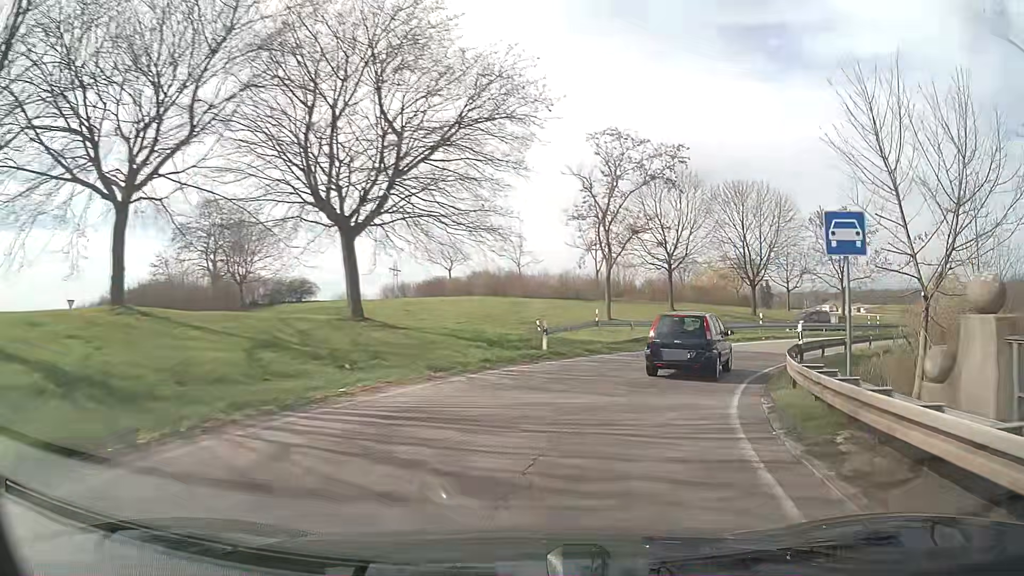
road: trunk_link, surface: asphalt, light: Day
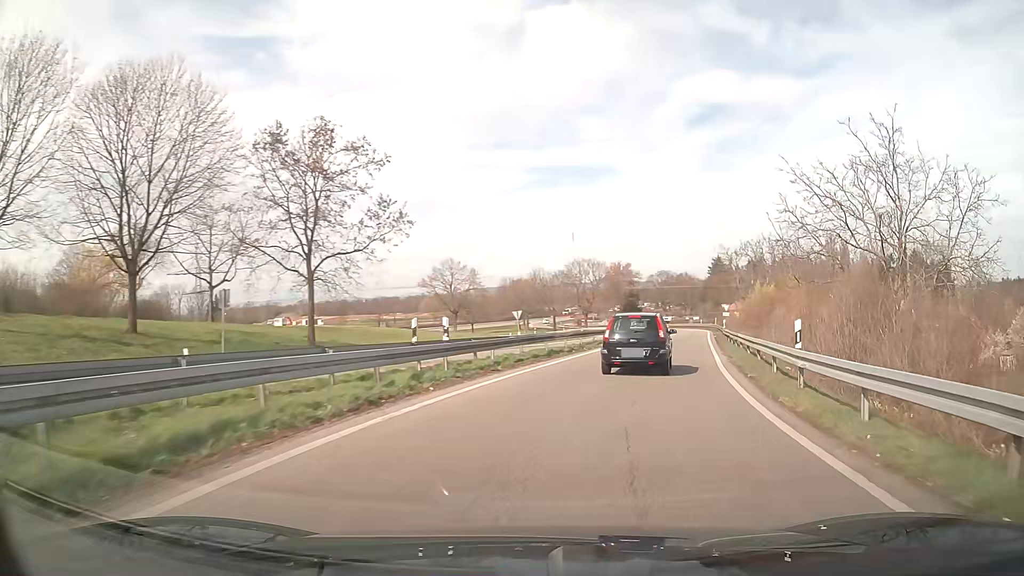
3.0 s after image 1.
(+14.2, +32.1) m; +48°
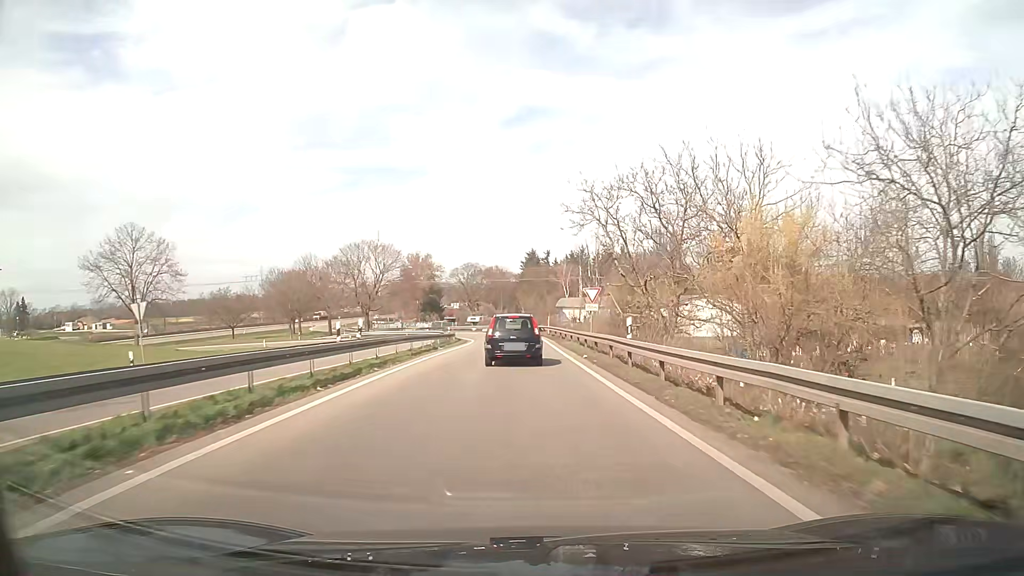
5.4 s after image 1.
(+5.7, +31.0) m; +16°
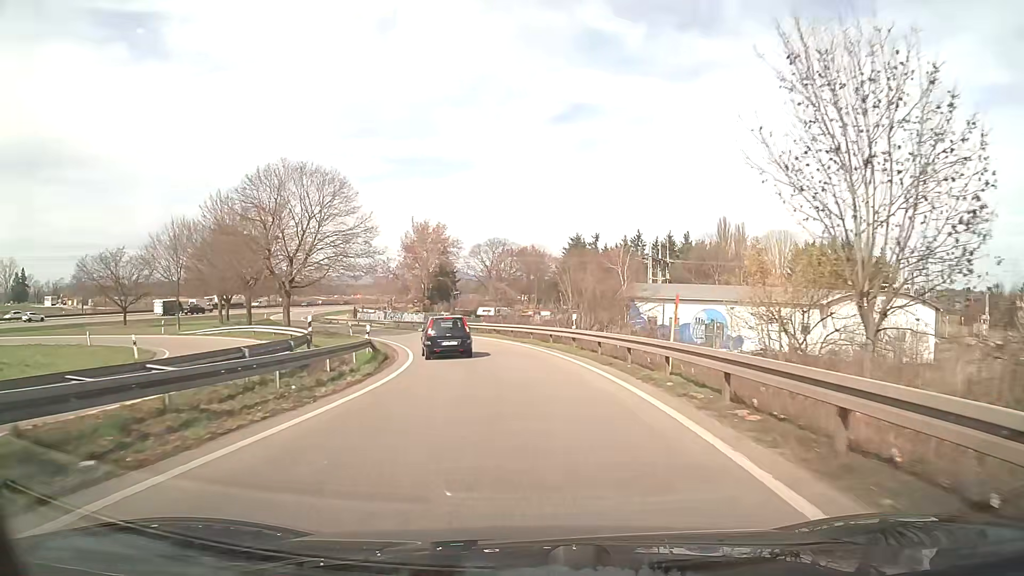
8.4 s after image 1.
(-0.8, +44.0) m; -3°
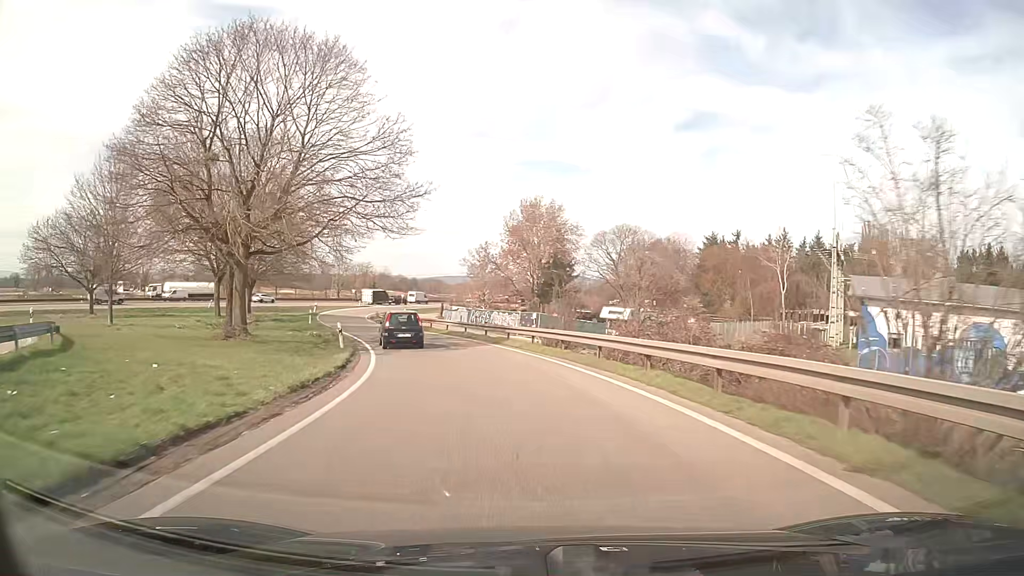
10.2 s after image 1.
(-1.8, +26.7) m; -10°
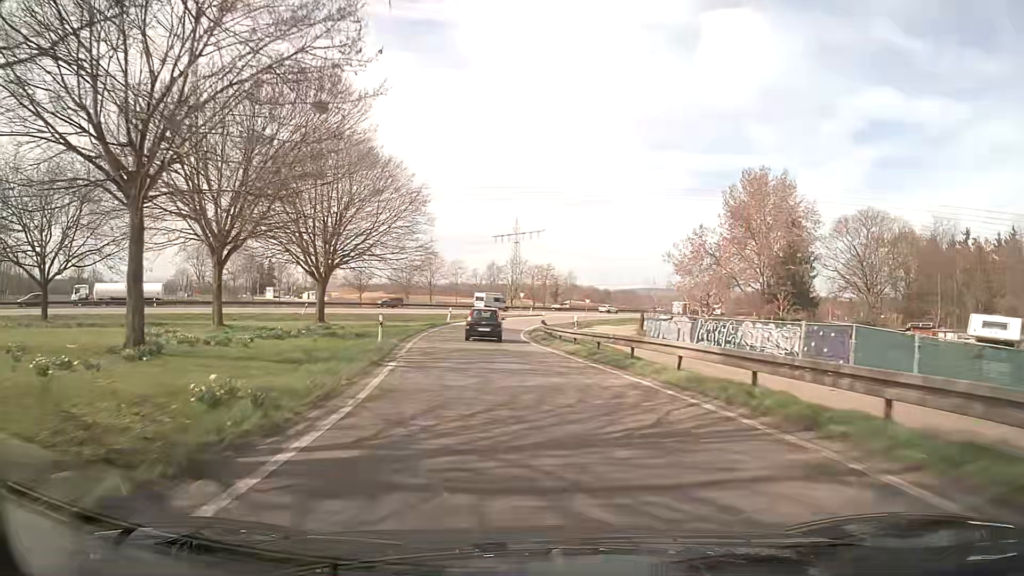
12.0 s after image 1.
(-3.5, +26.9) m; -16°
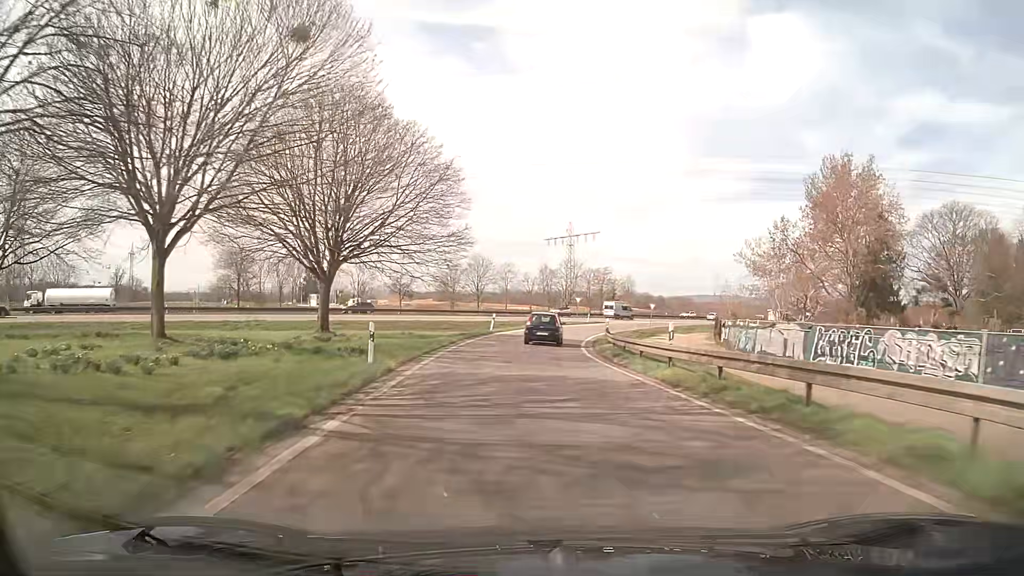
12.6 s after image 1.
(-0.3, +9.2) m; -4°
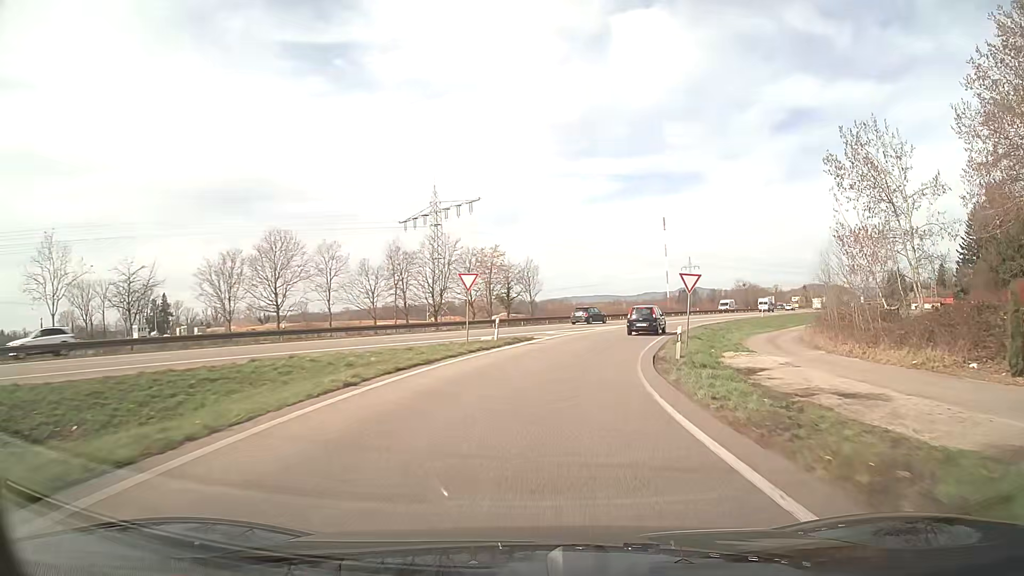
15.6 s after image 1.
(+1.4, +47.5) m; +10°
(0, +10) (+2, +20) (+4, +30) (+7, +39) (+11, +48) (+15, +57) (+20, +66) (+25, +75) (+30, +83) (+36, +92) m
